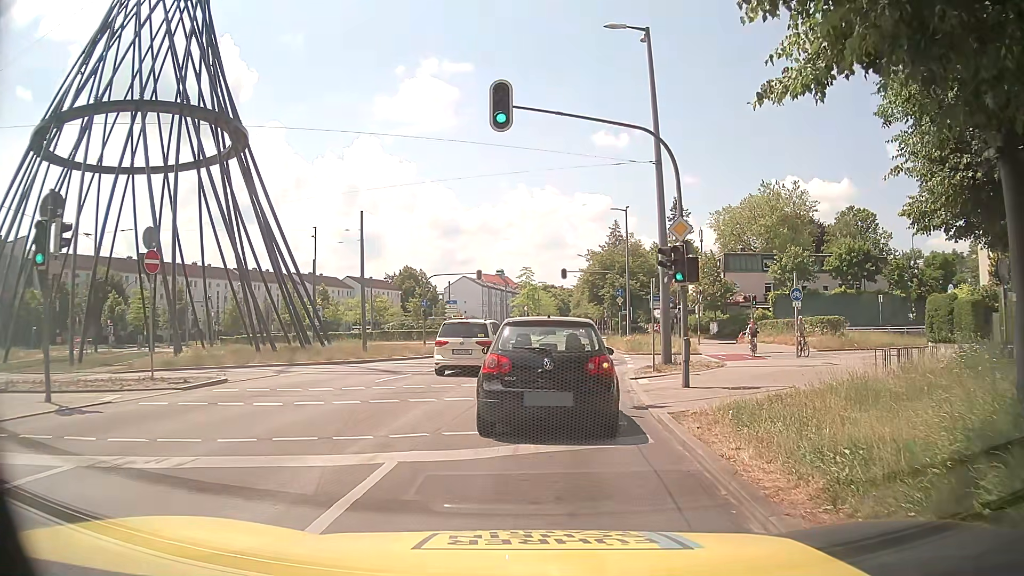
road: primary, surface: asphalt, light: Day
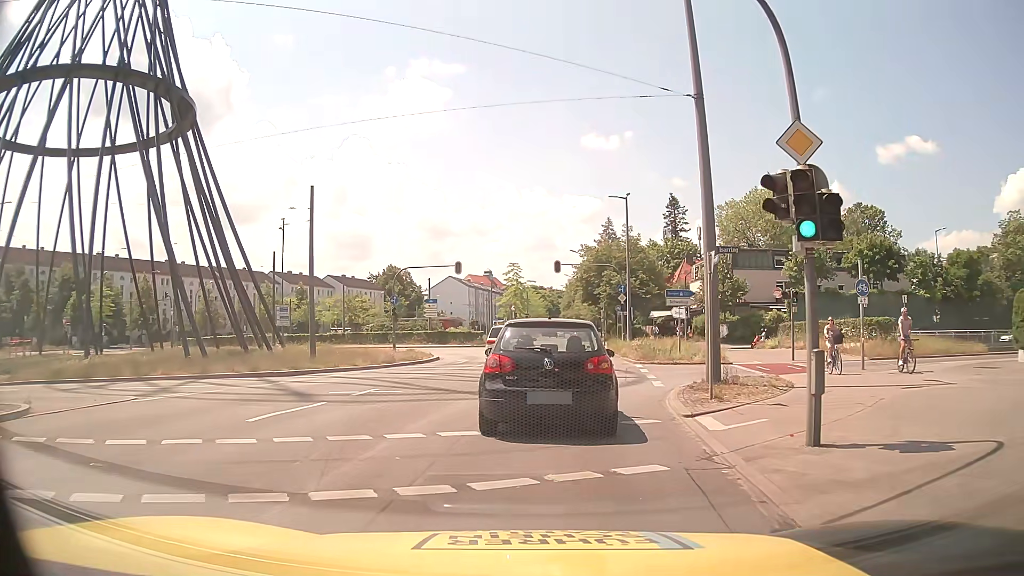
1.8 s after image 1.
(+0.2, +7.5) m; +2°
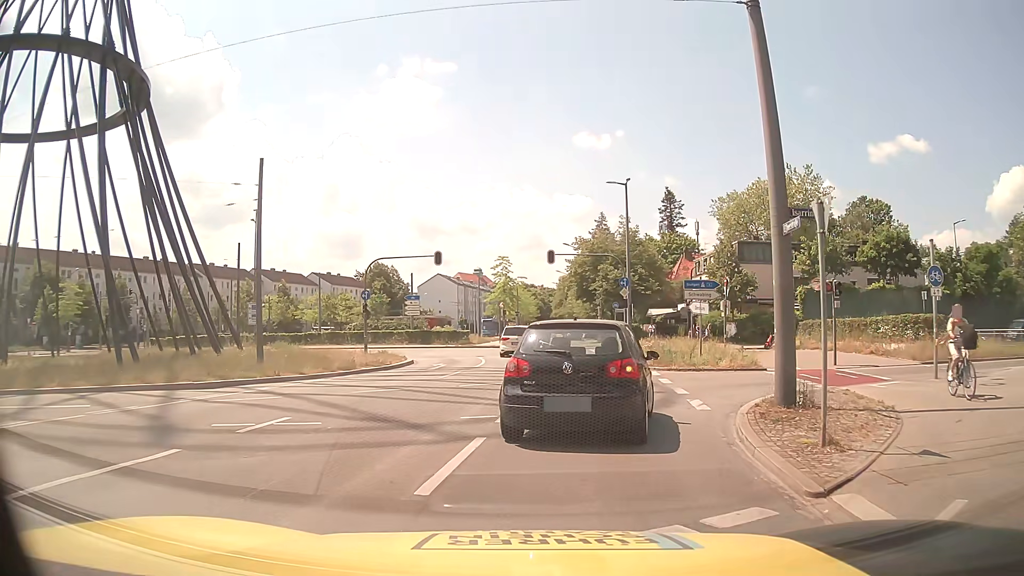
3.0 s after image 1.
(+0.1, +5.2) m; +2°
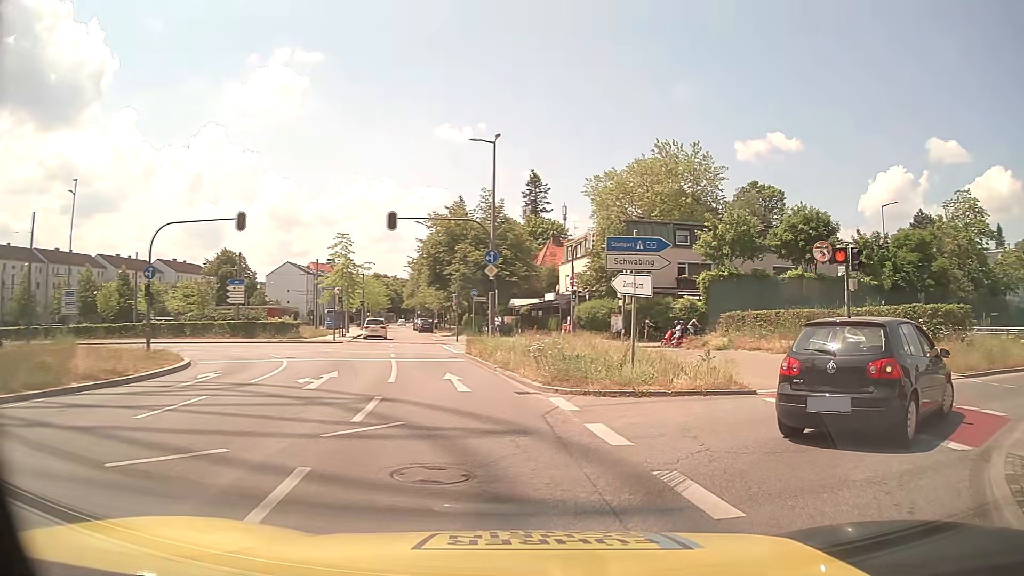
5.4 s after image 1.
(+0.6, +10.4) m; +11°
